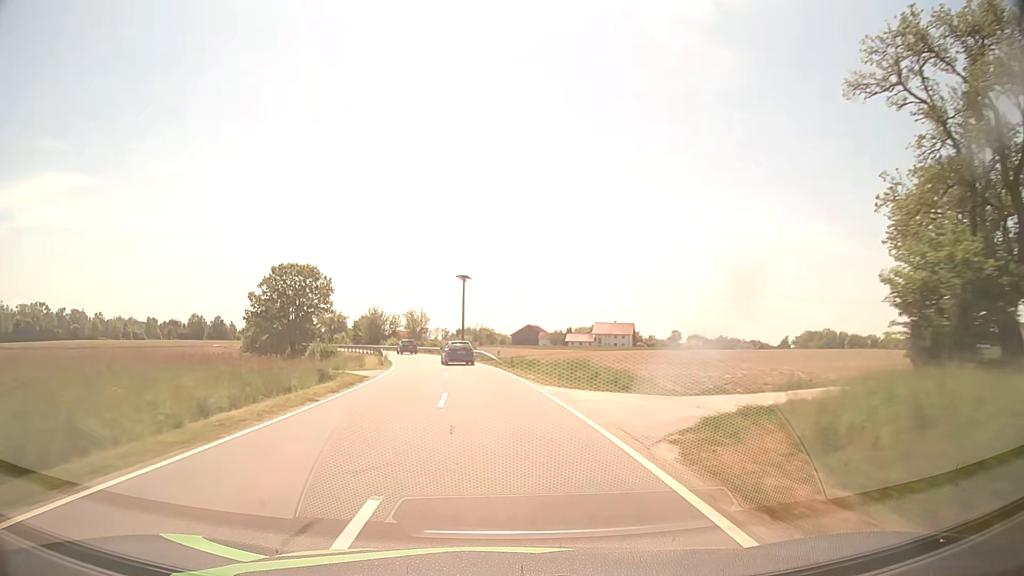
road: tertiary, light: Day
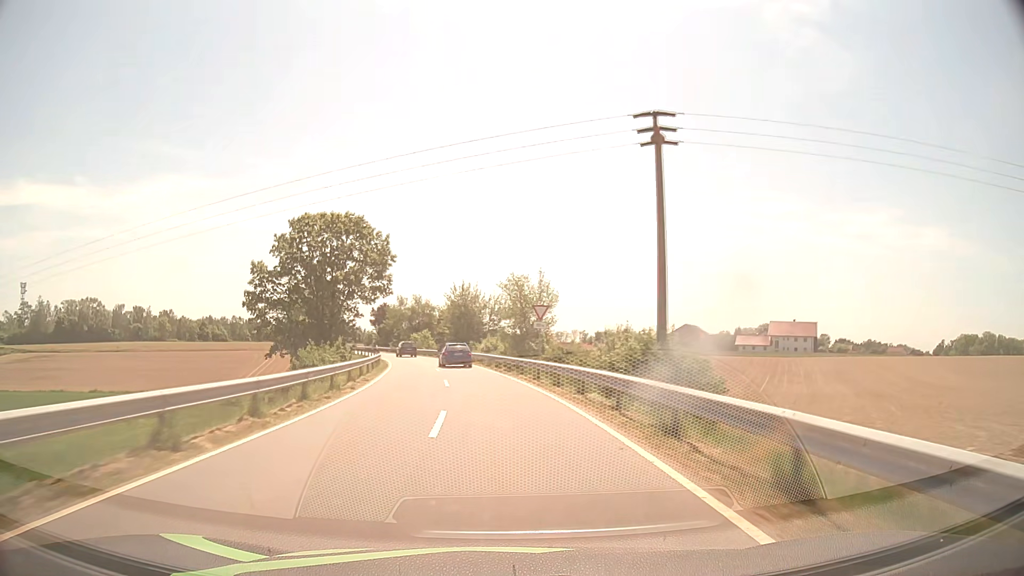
(-5.4, +52.8) m; -12°
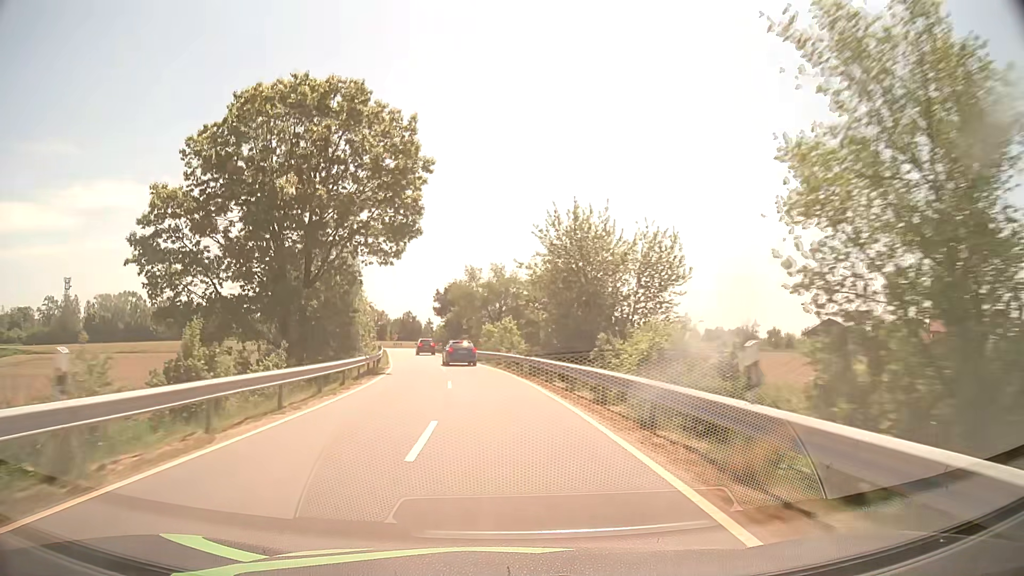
(-3.0, +38.6) m; -9°
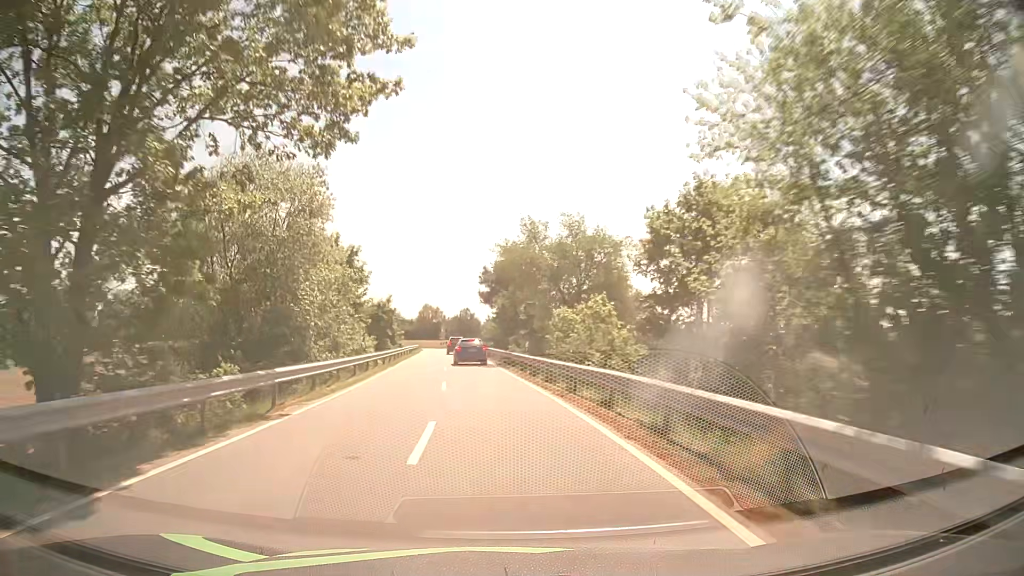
(-1.1, +24.5) m; -5°
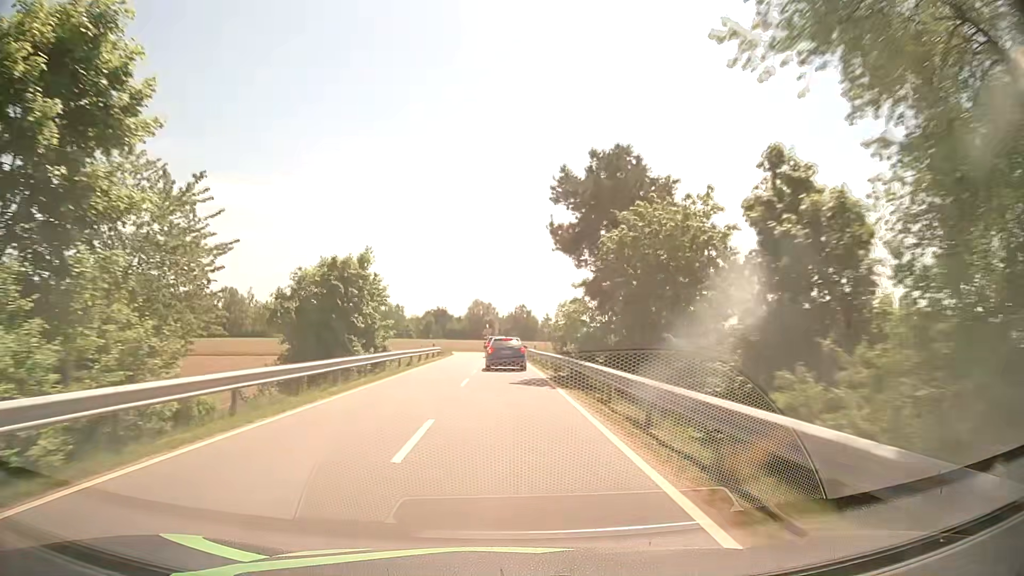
(-2.1, +34.6) m; -5°
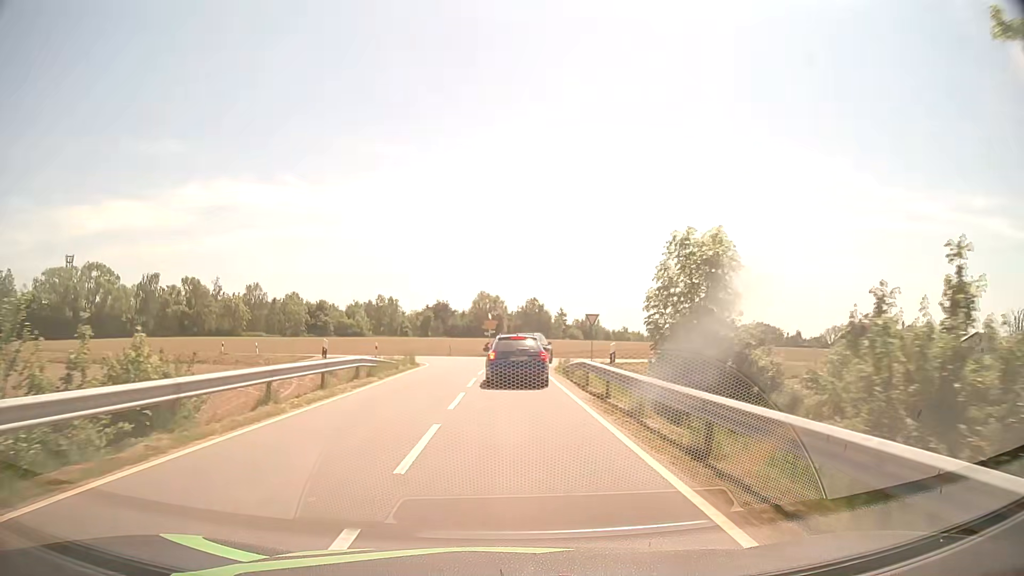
(-0.4, +30.2) m; -1°
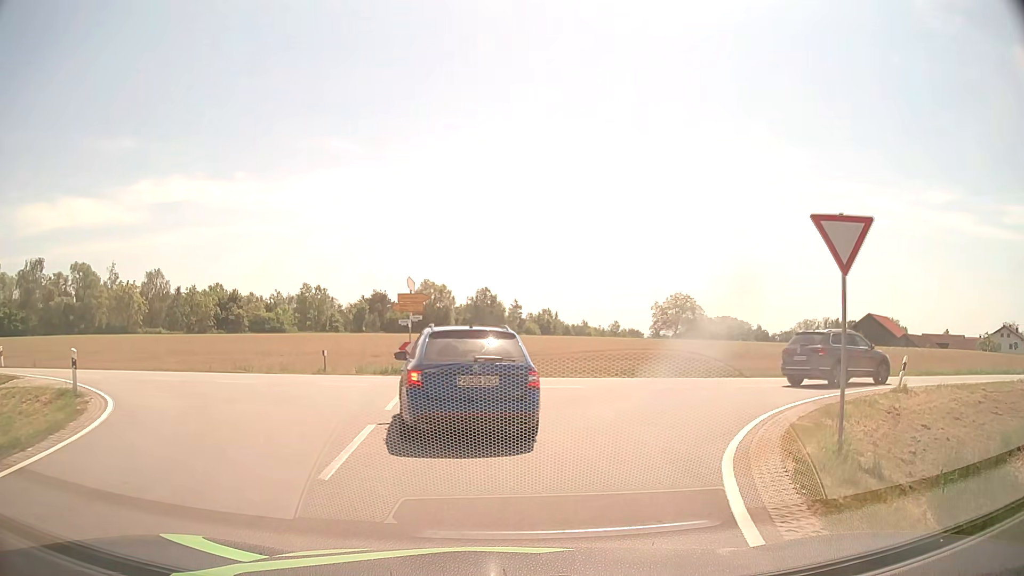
(+0.1, +29.1) m; +4°
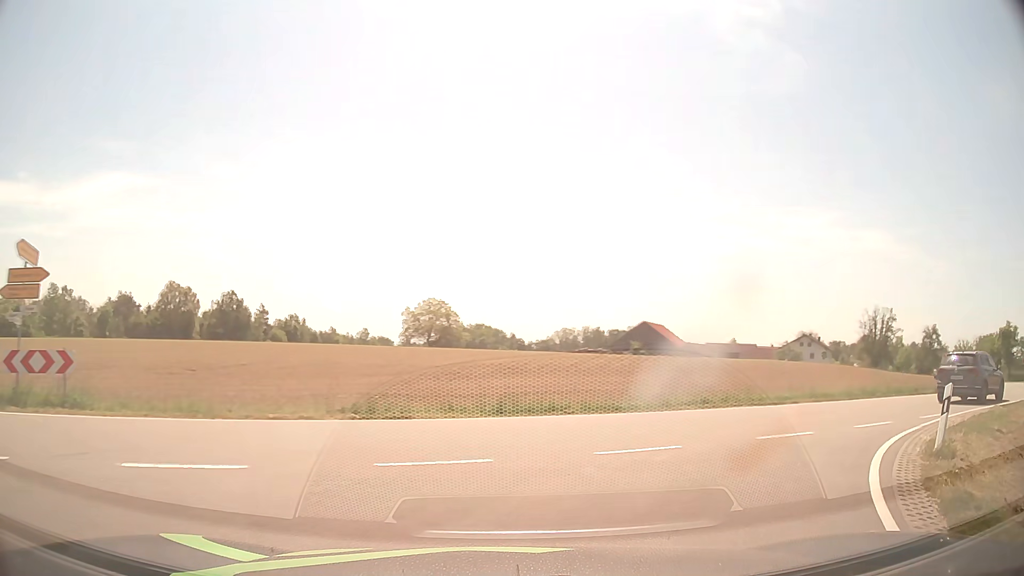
(+1.6, +11.0) m; +20°
(+3, +10) (+10, +17) (+18, +22) (+27, +27) (+35, +32) (+43, +39) (+50, +46) (+56, +53) (+62, +62) (+68, +70) m
